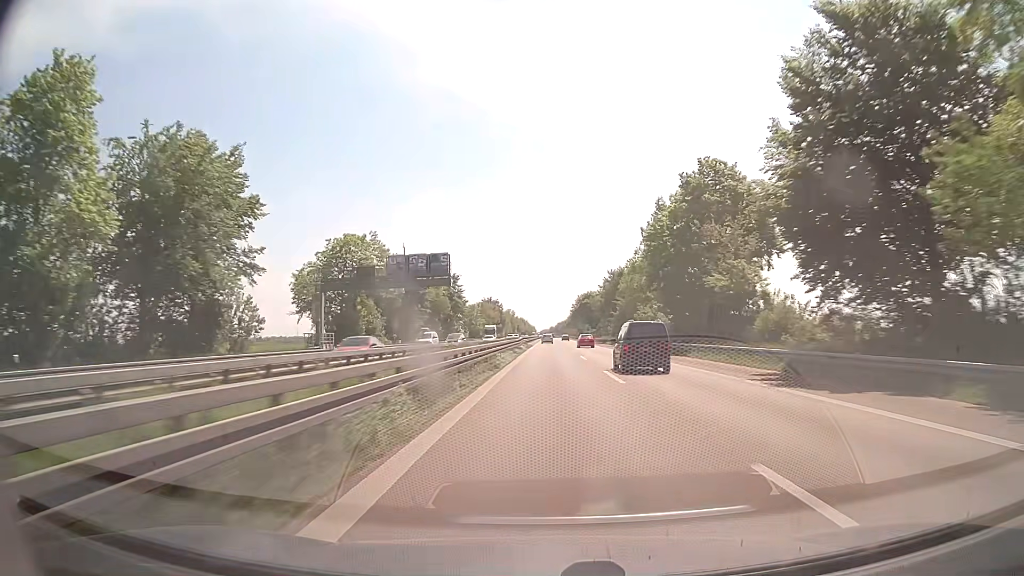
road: trunk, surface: asphalt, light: Day
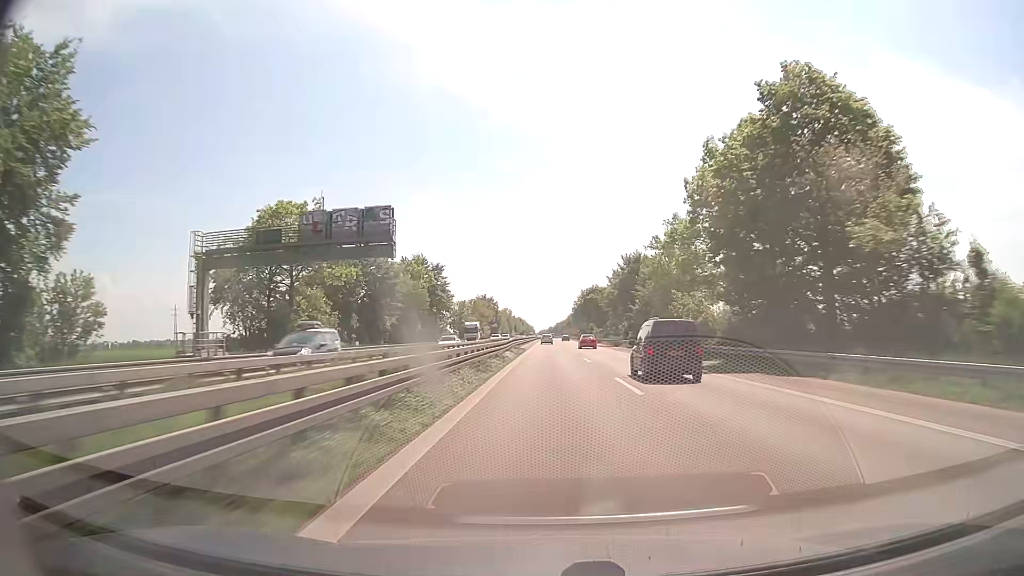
(0.0, +21.4) m; 0°
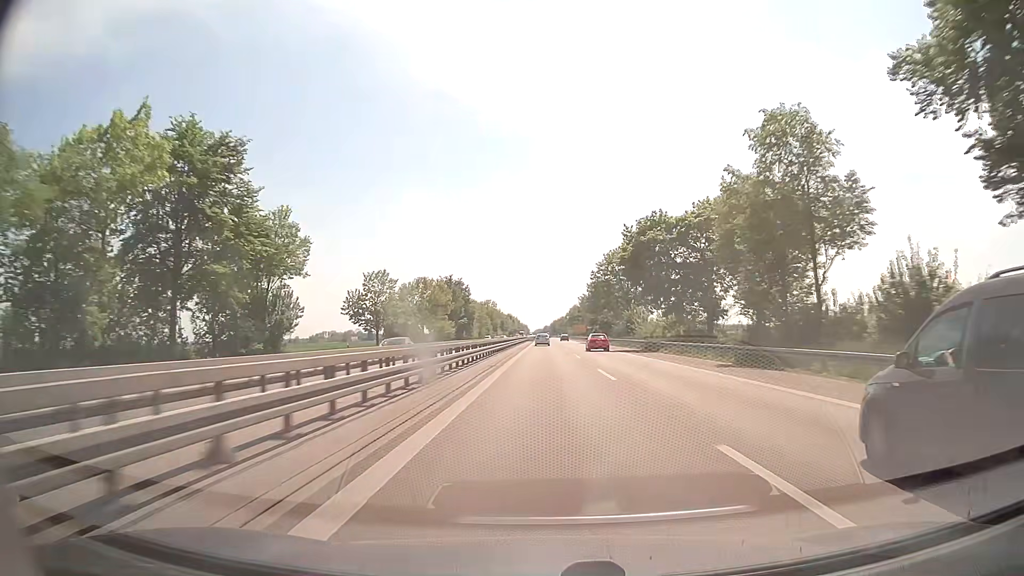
(+0.3, +85.3) m; 0°
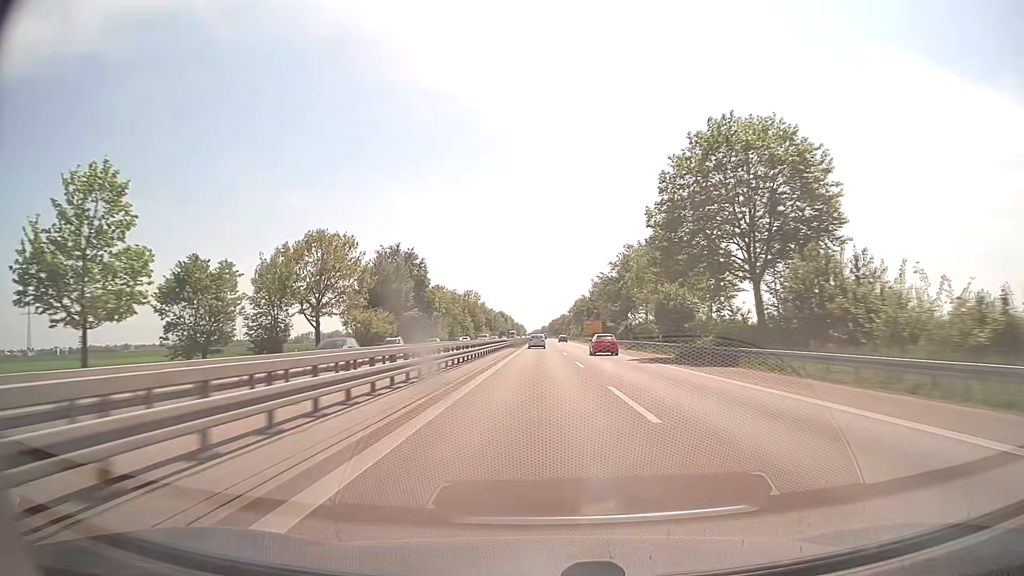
(+0.1, +63.4) m; 0°
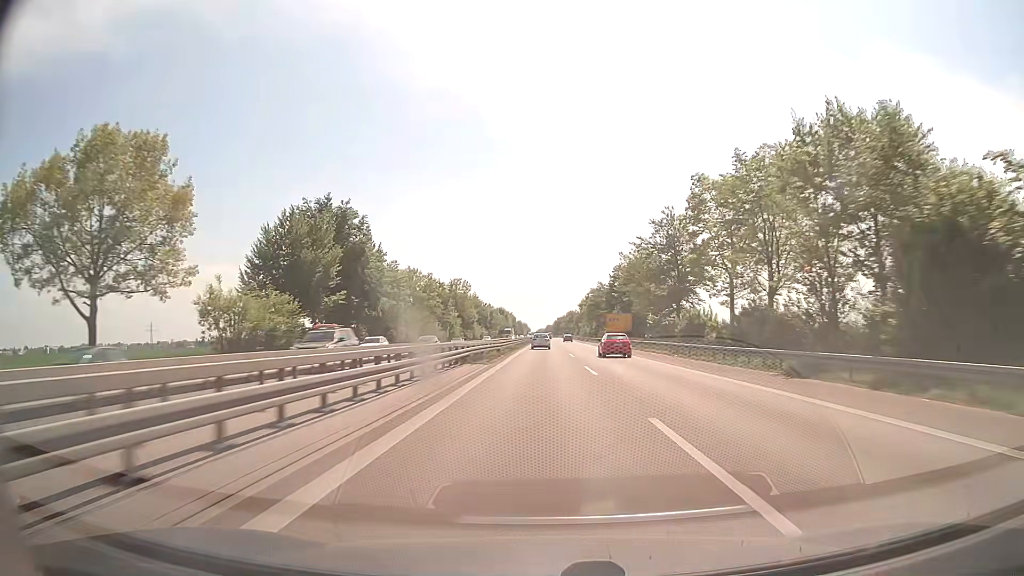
(-0.2, +41.3) m; 0°
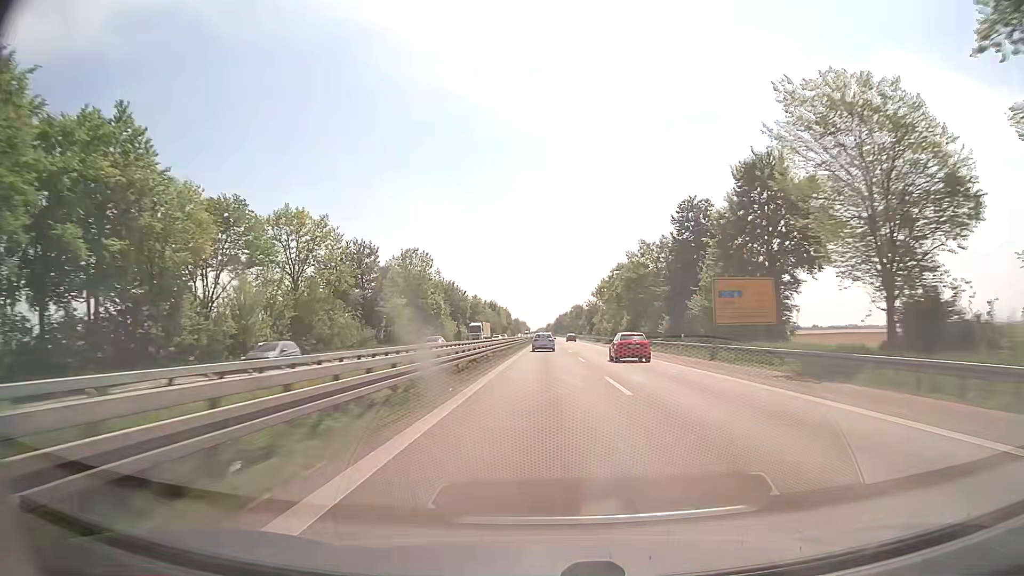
(-0.2, +61.2) m; 0°
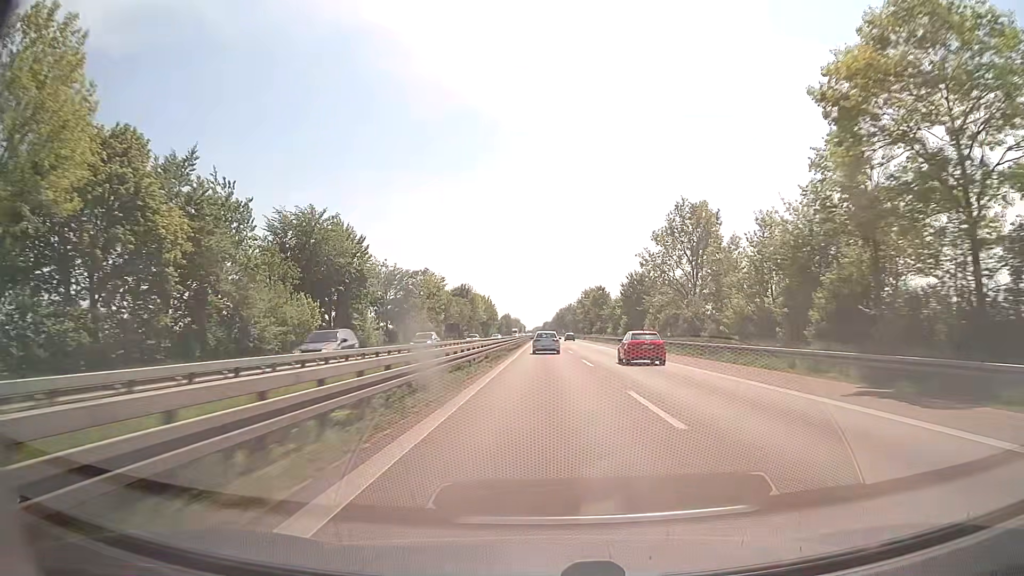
(+0.1, +94.2) m; 0°
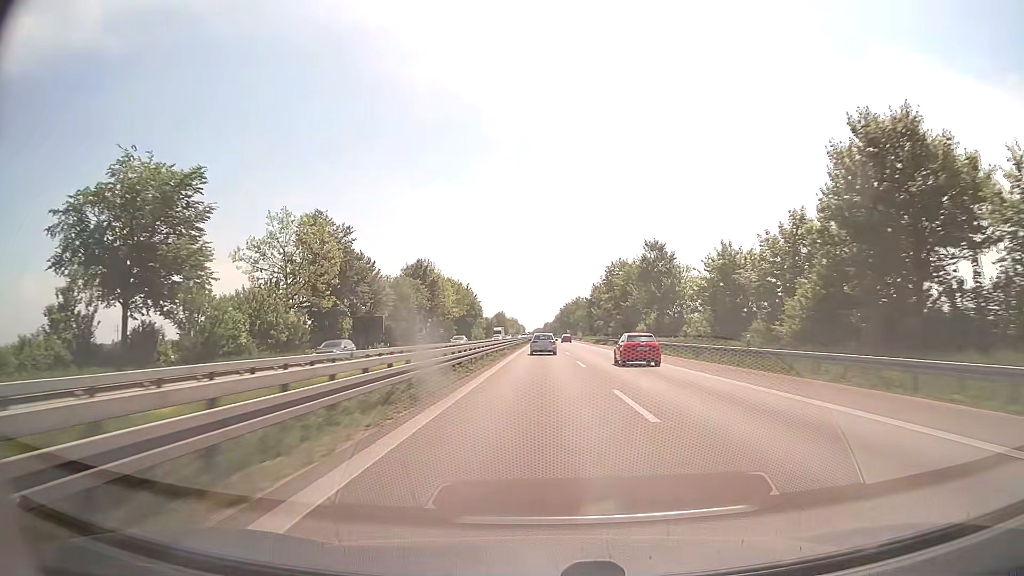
(+0.1, +70.8) m; 0°
(0, +10) (0, +20) (0, +30) (0, +40) (0, +50) (0, +60) (0, +70) (0, +80) (0, +90) (0, +100) m
